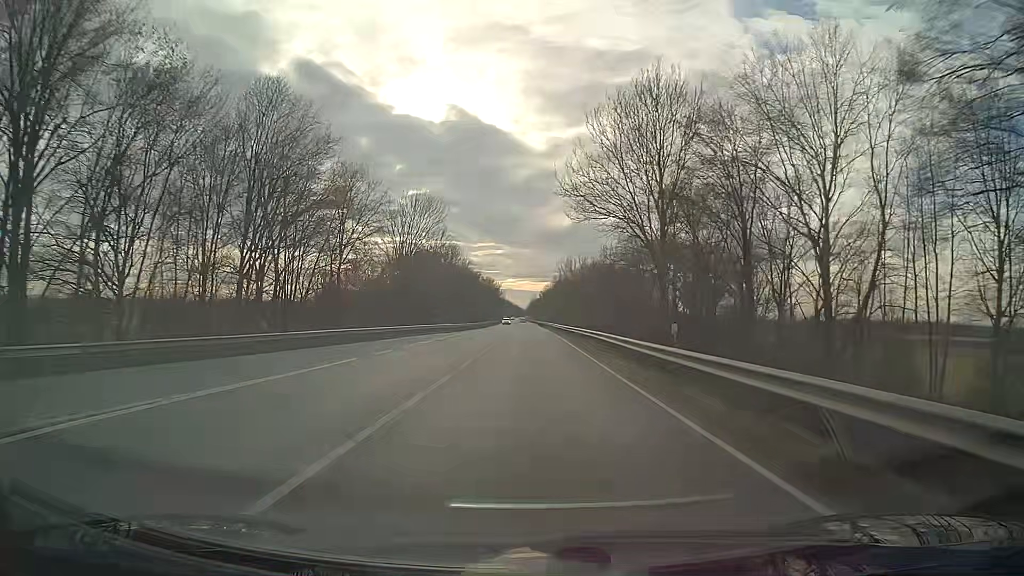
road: primary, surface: asphalt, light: Day
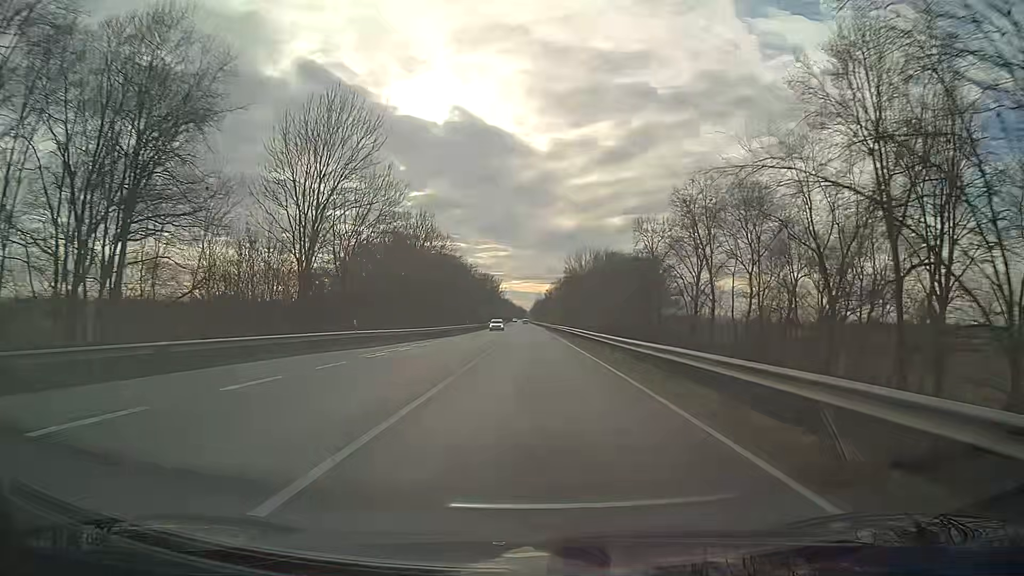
(0.0, +31.6) m; 0°
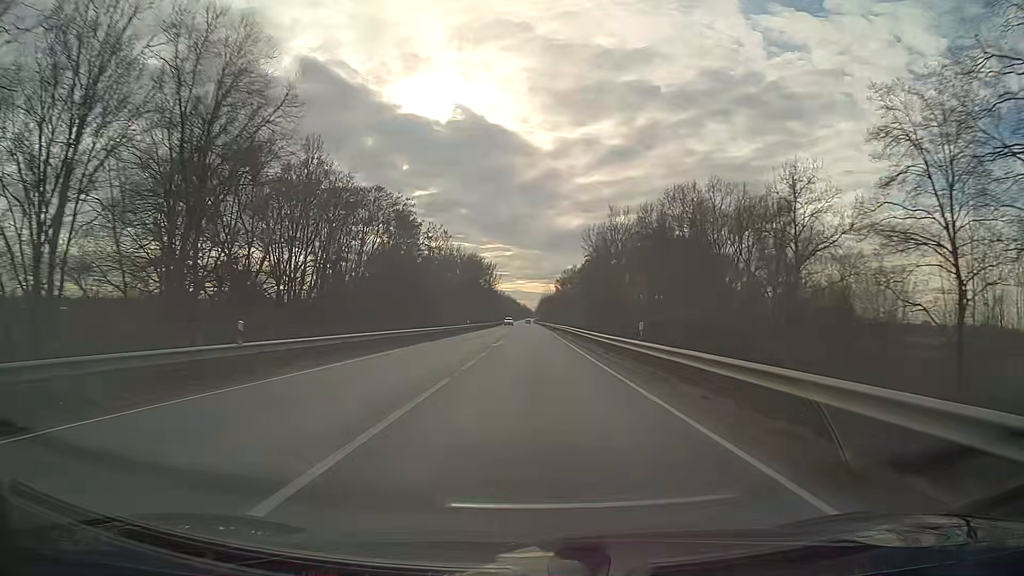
(-0.2, +63.2) m; 0°
(0, +10) (0, +20) (0, +30) (0, +40) (0, +50) (0, +60) (0, +70) (0, +80) (0, +90) (0, +100) m
